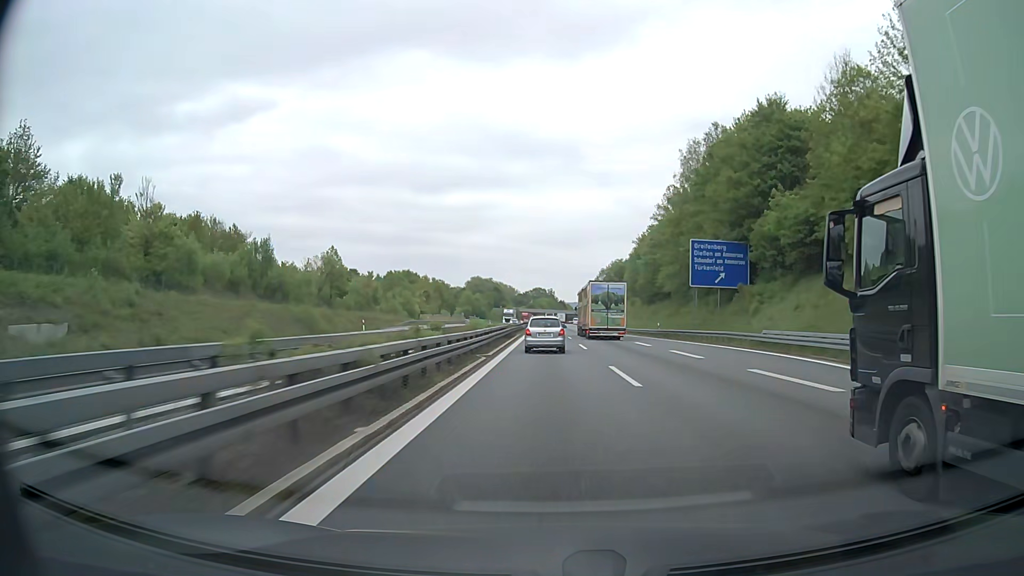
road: motorway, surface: asphalt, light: Day
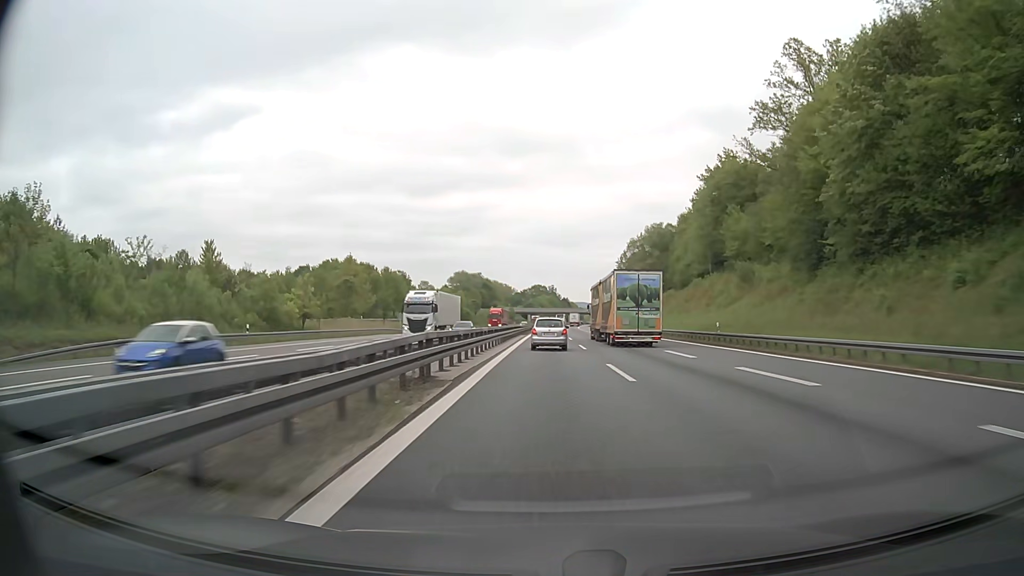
(-0.2, +71.2) m; 0°
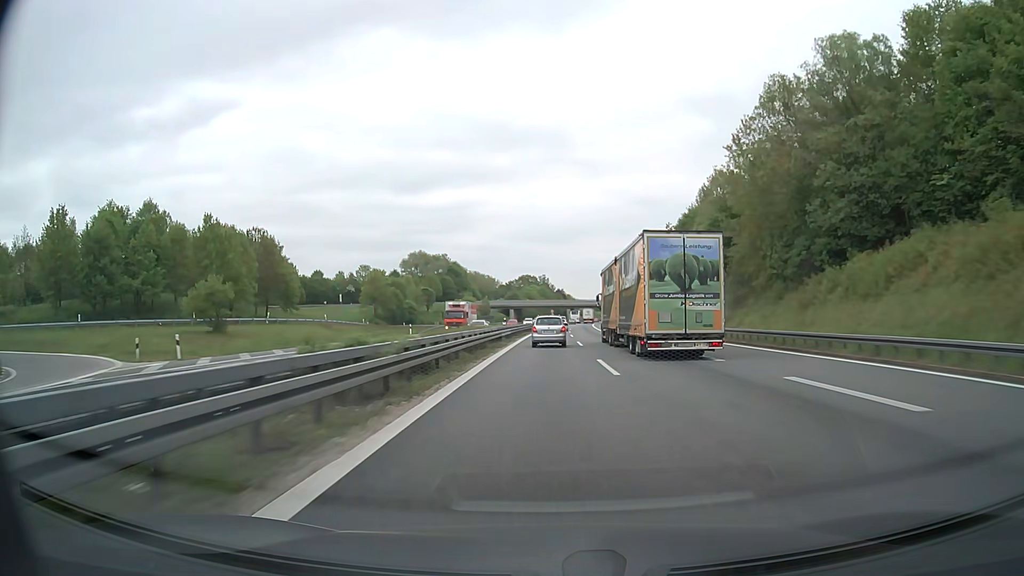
(+0.4, +89.3) m; +1°
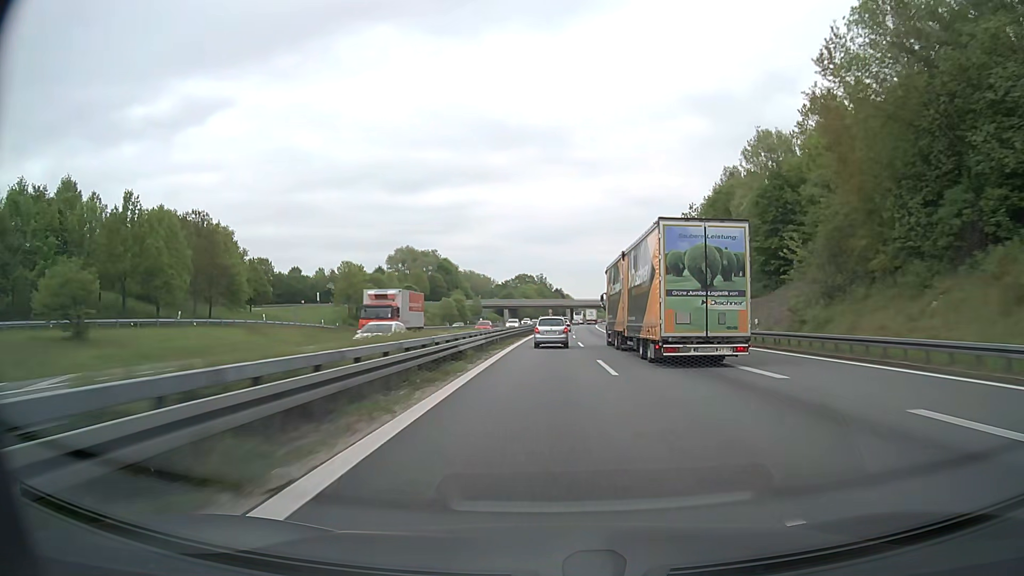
(0.0, +17.8) m; 0°
(0, +10) (0, +20) (0, +30) (0, +40) (0, +50) (+1, +60) (+1, +70) (+1, +80) (+2, +90) (+2, +100) m
